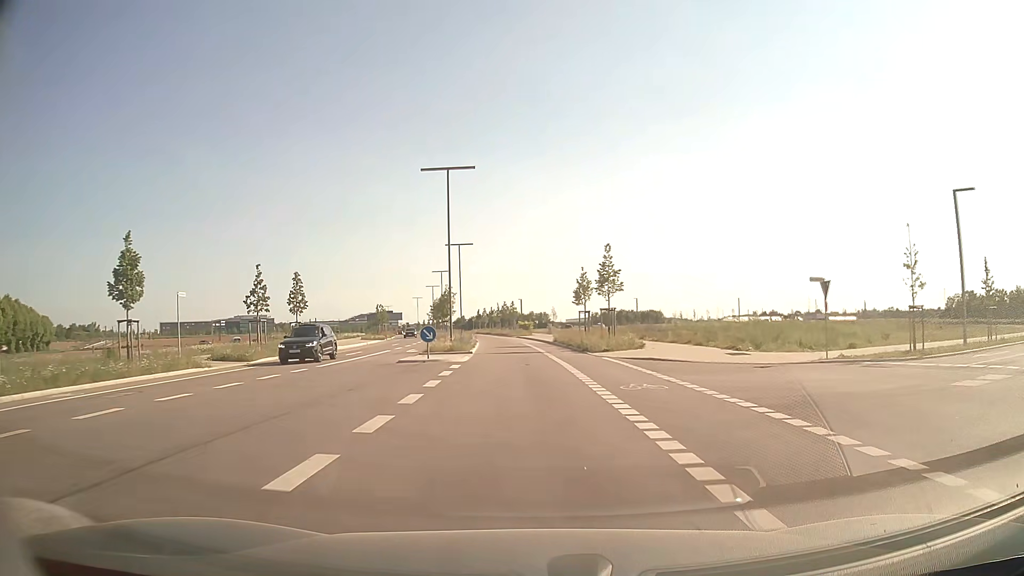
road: tertiary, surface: asphalt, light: Day
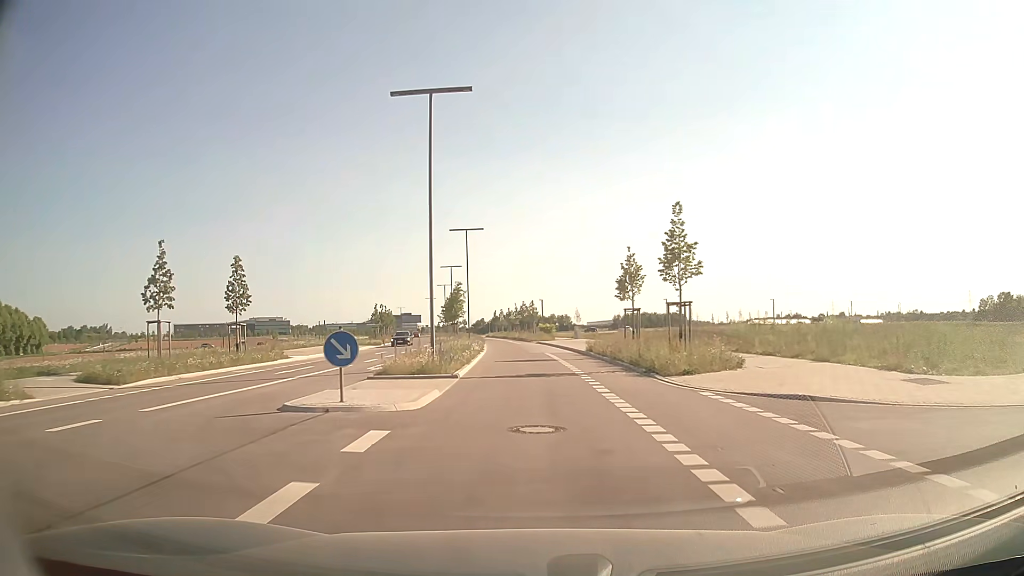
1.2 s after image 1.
(-0.2, +13.3) m; -1°
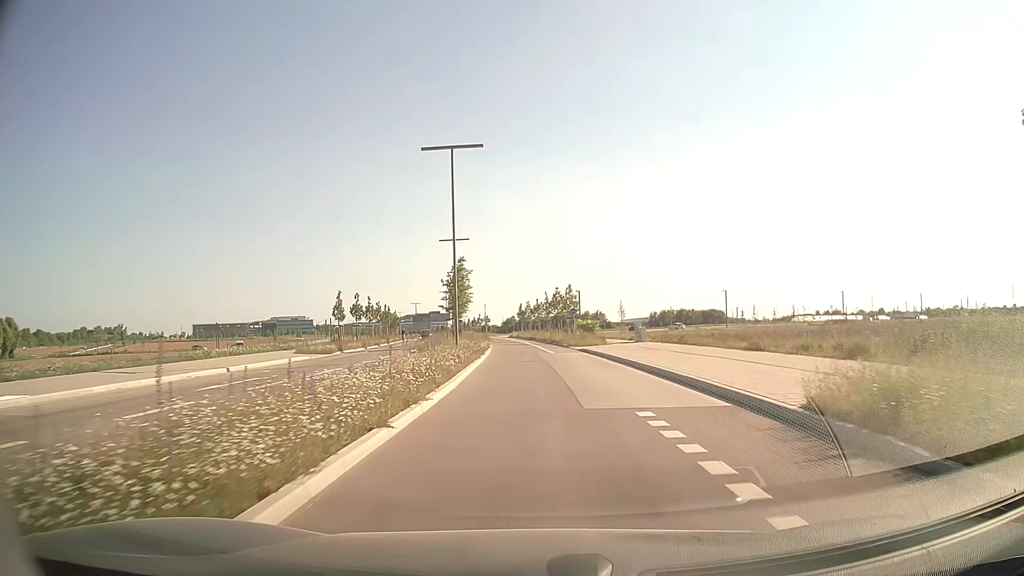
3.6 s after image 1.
(-0.6, +27.5) m; -3°
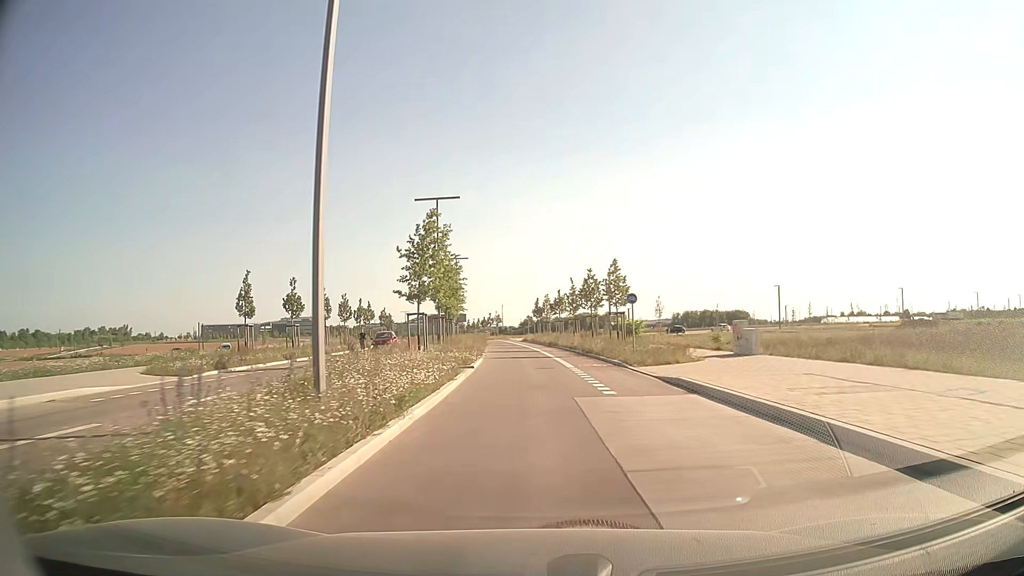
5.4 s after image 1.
(-0.2, +22.3) m; -2°
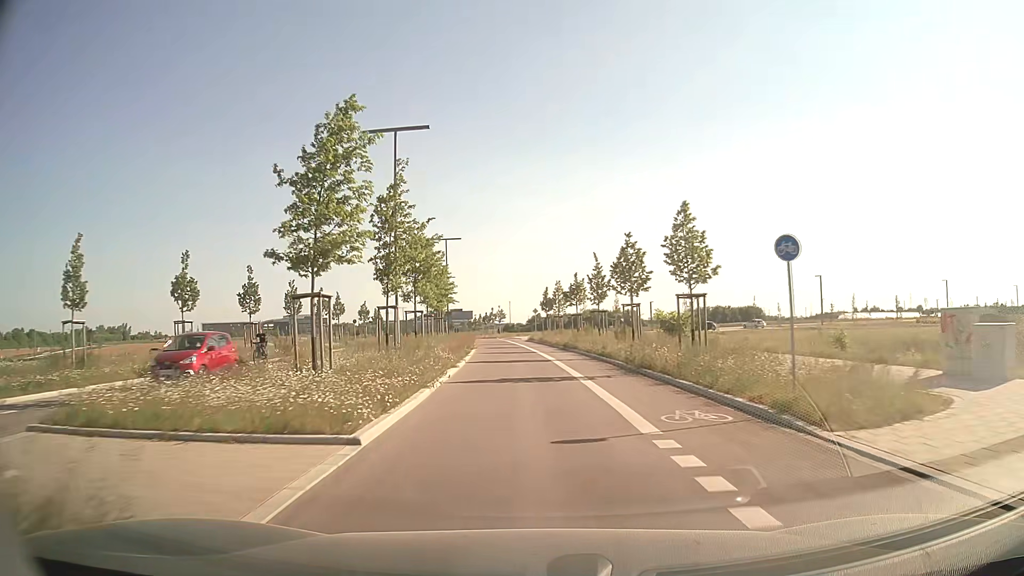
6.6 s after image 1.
(0.0, +15.8) m; 0°
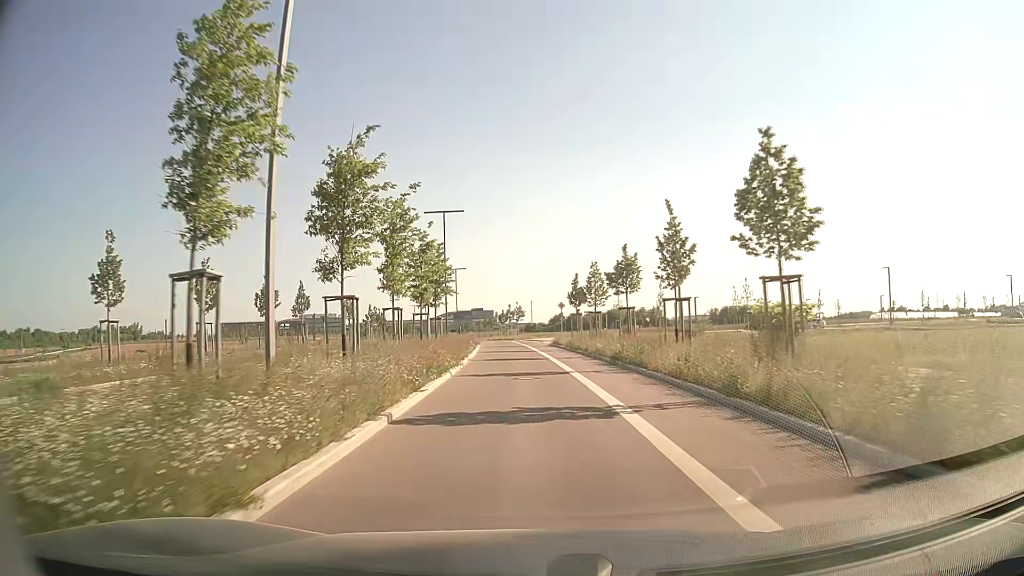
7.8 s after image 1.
(-0.3, +16.0) m; -2°
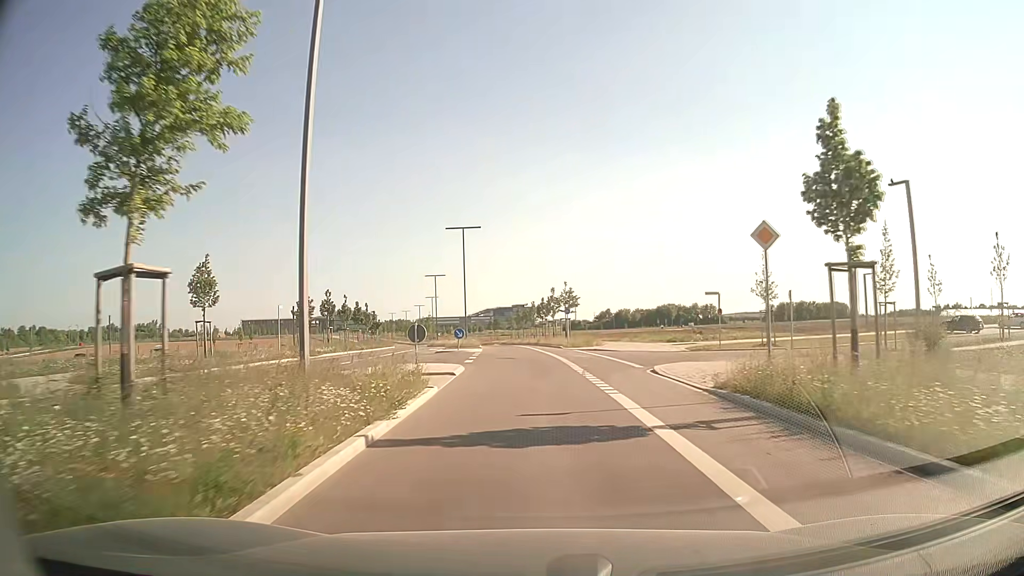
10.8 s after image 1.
(-1.5, +38.1) m; -4°
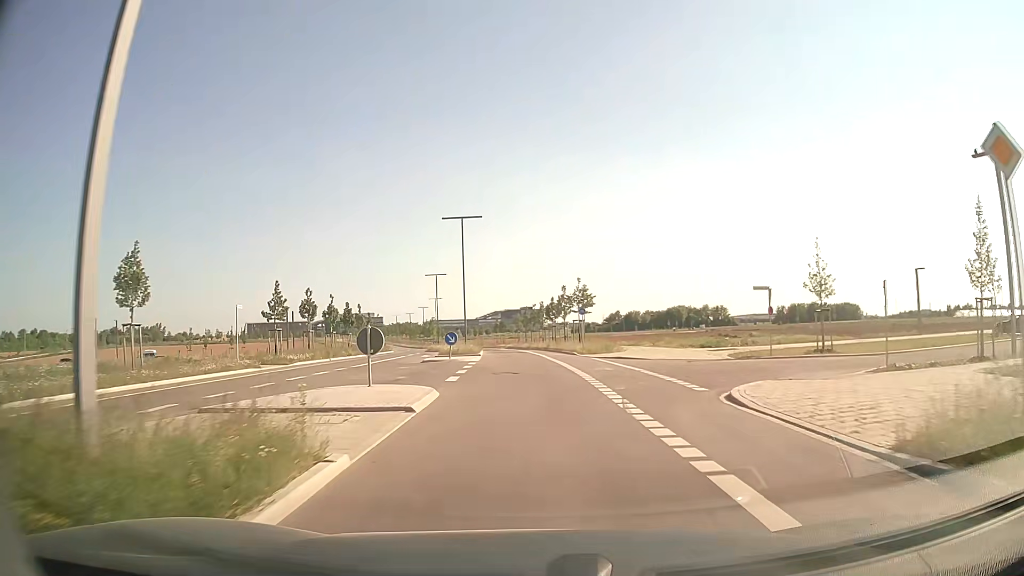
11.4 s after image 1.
(0.0, +7.0) m; -1°
(0, +10) (0, +20) (-1, +30) (-1, +40) (-2, +50) (-3, +60) (-4, +70) (-5, +80) (-6, +90) (-8, +100) m
